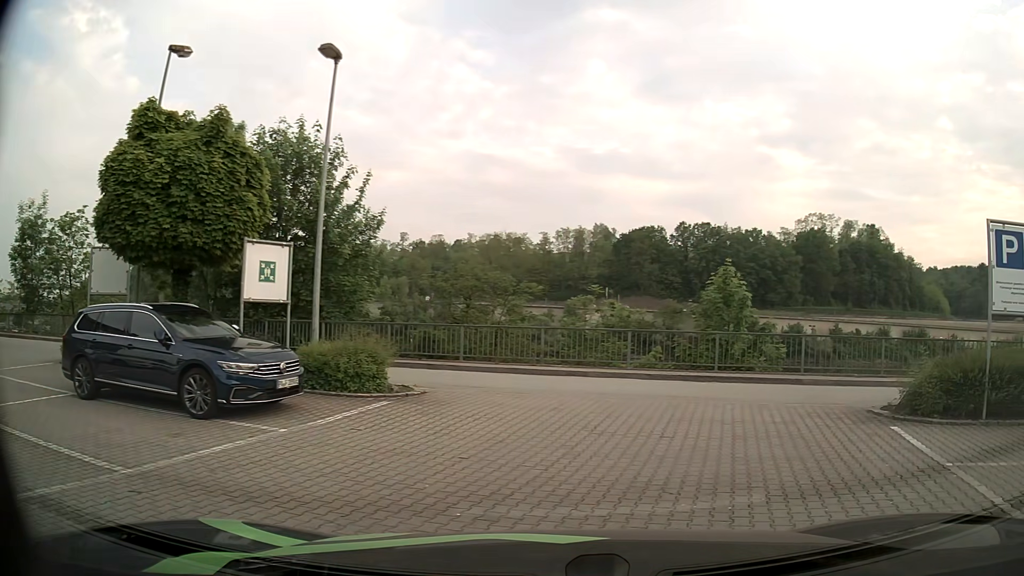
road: unclassified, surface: asphalt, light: Day
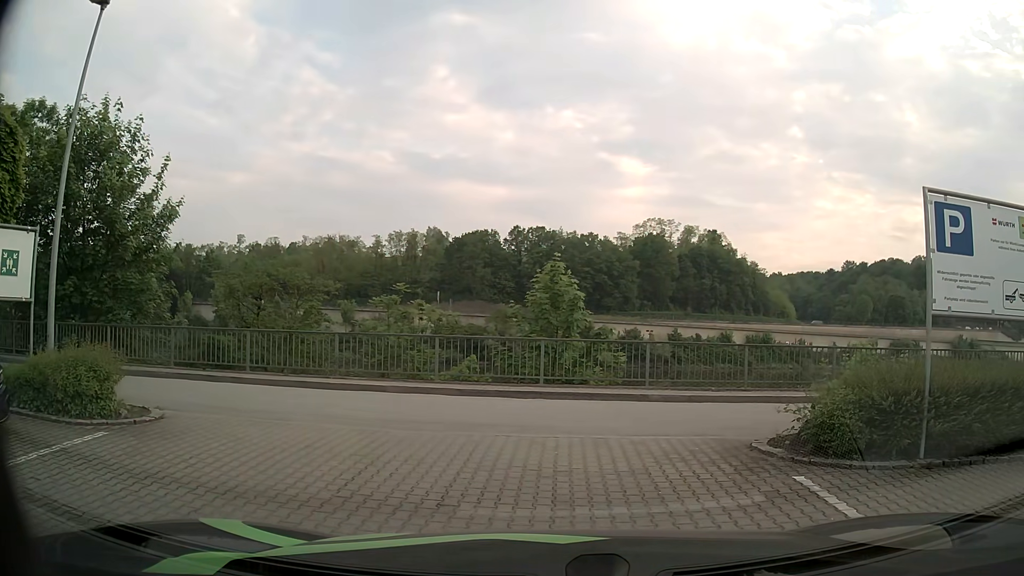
(+0.5, +2.9) m; +16°
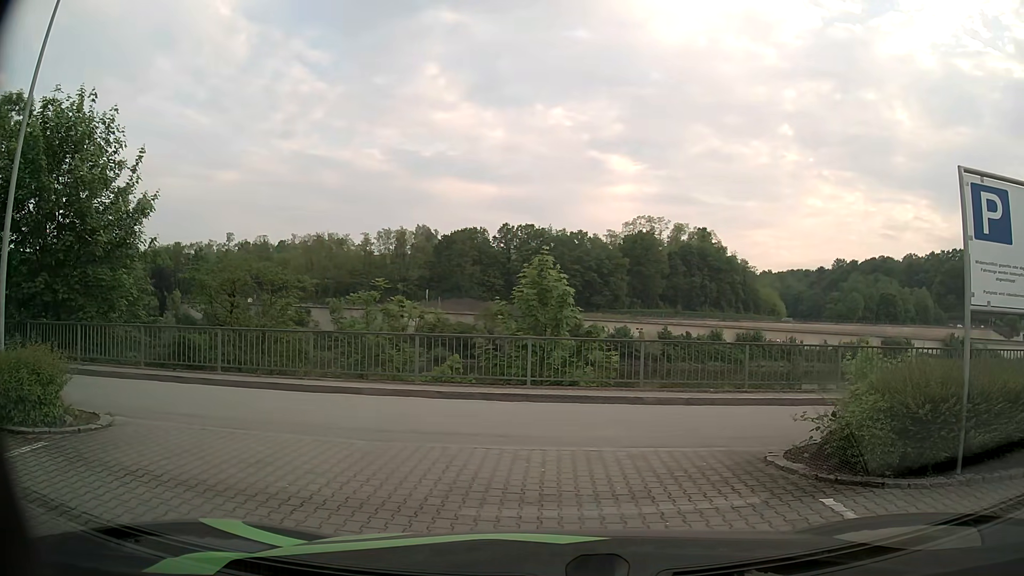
(0.0, +1.0) m; +2°
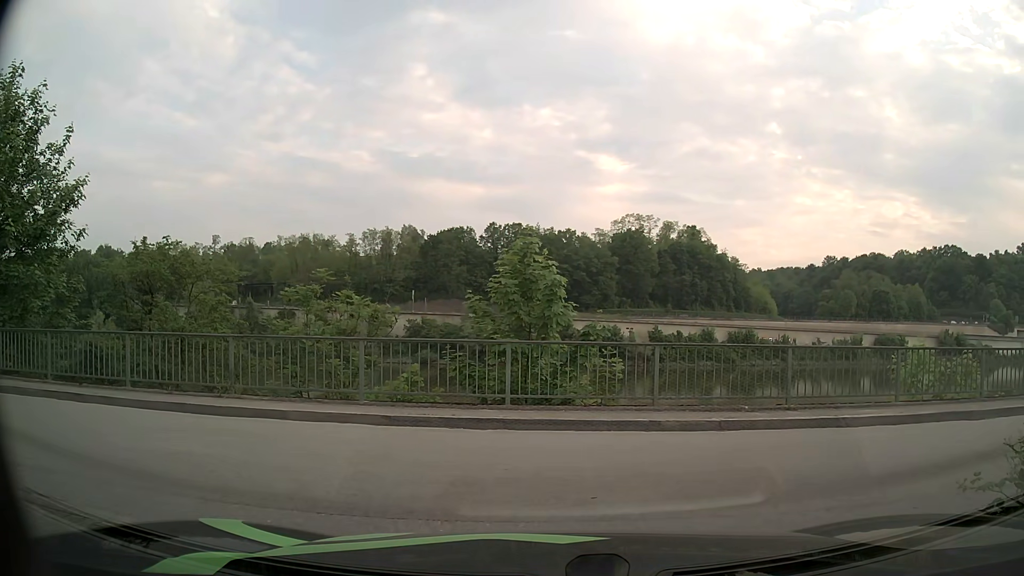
(-0.1, +3.3) m; -1°
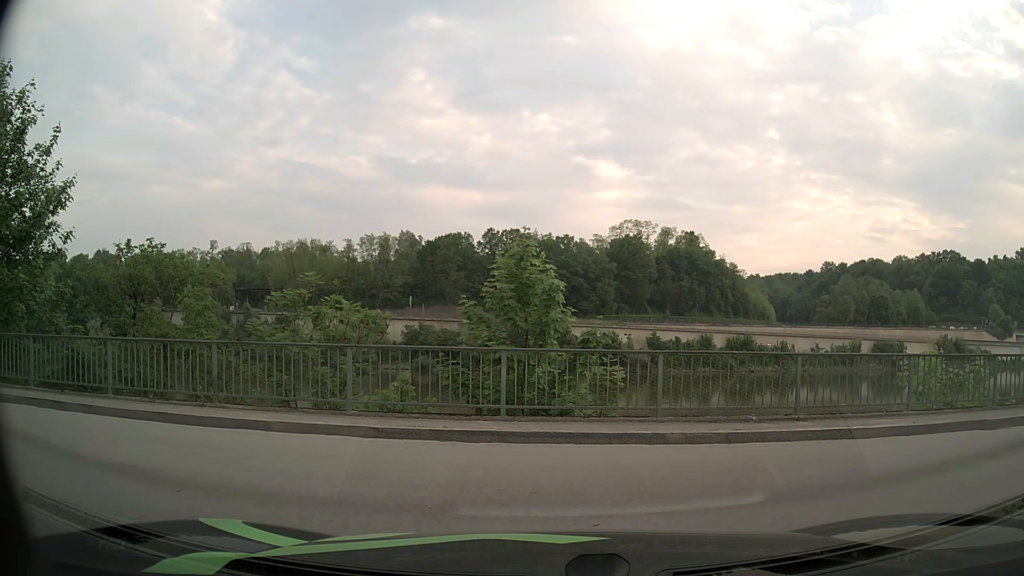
(0.0, +0.6) m; 0°
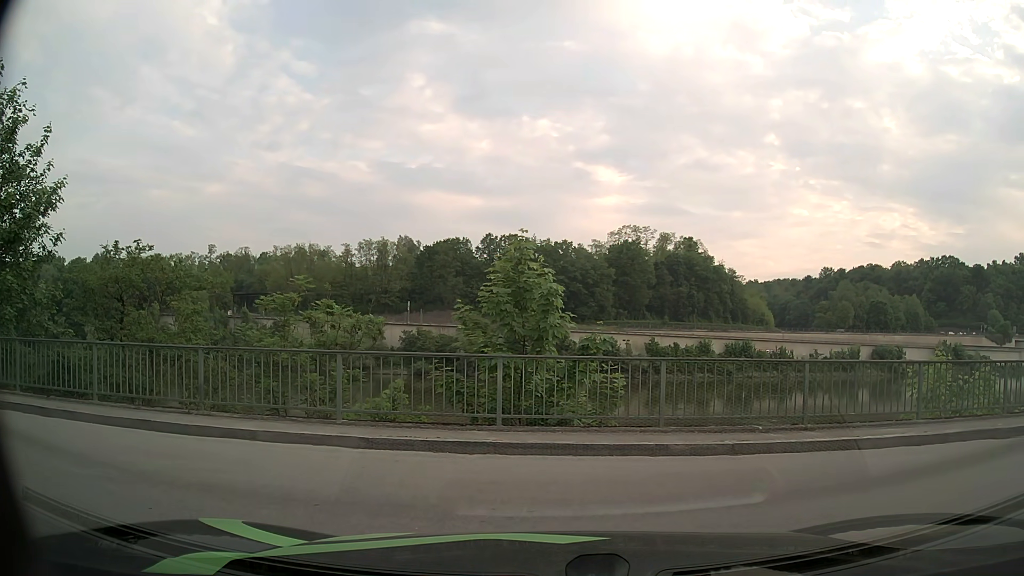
(0.0, +0.4) m; 0°
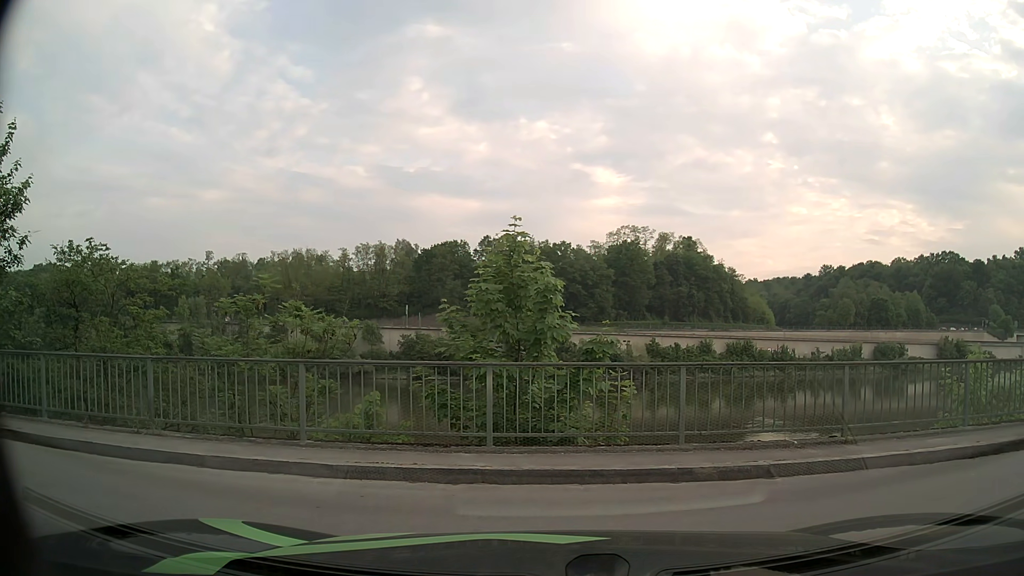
(0.0, +1.5) m; 0°
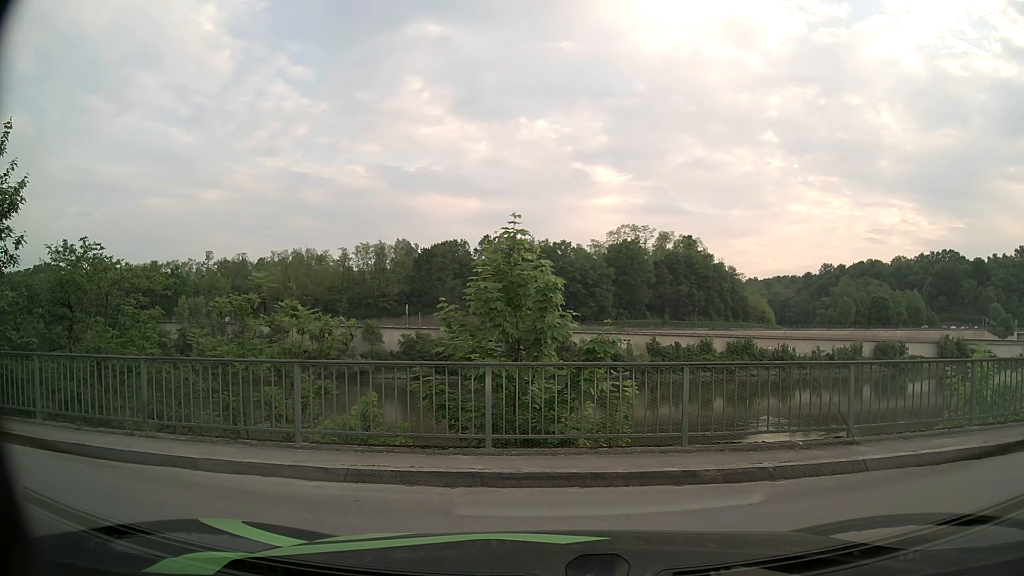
(0.0, +0.2) m; 0°
